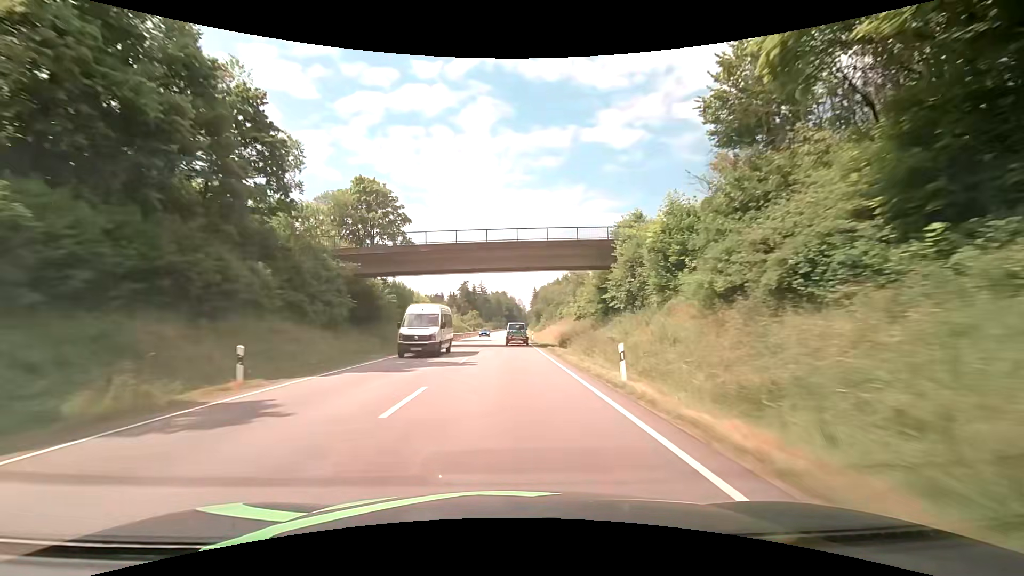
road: primary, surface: asphalt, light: Day
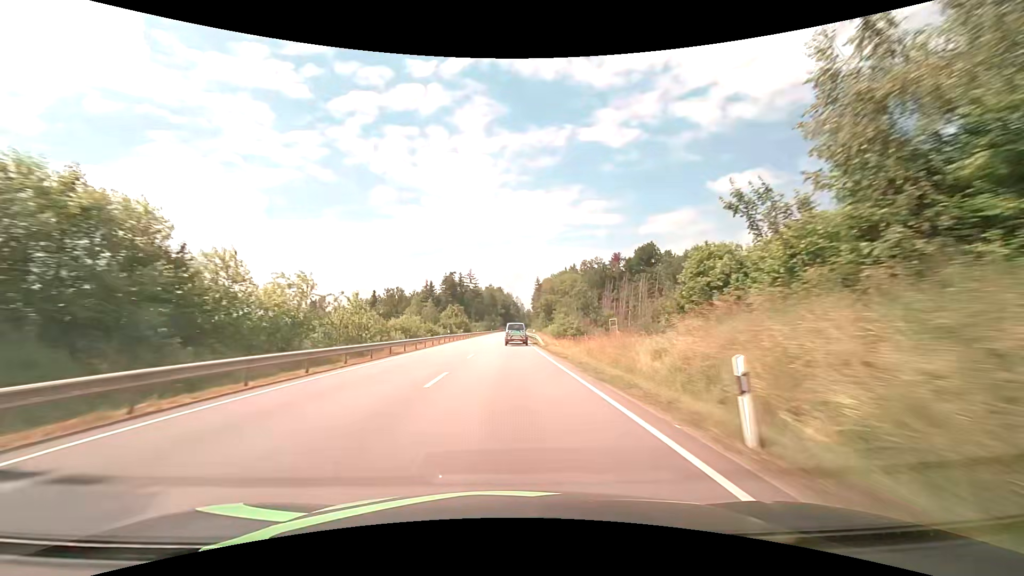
(+0.5, +55.8) m; +1°
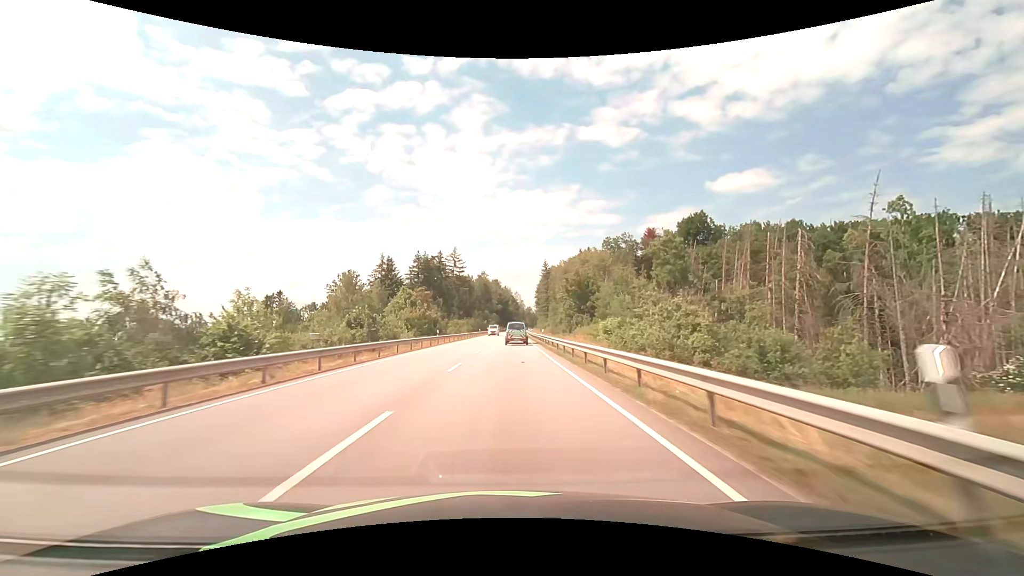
(-0.3, +55.4) m; 0°
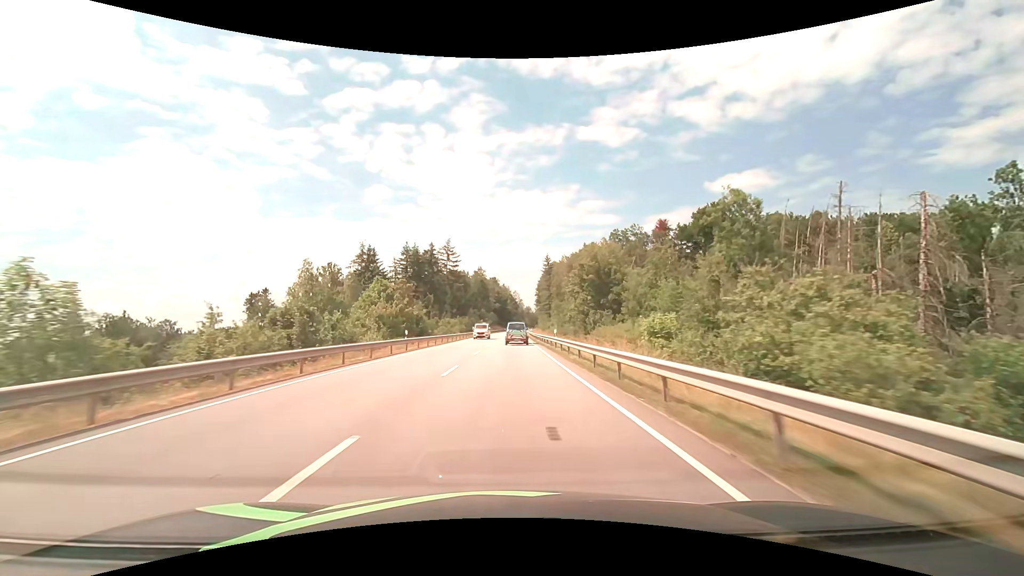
(0.0, +13.8) m; 0°
(0, +10) (0, +20) (0, +30) (0, +40) (0, +50) (+1, +60) (+1, +70) (+1, +80) (+1, +90) (+2, +100) m
